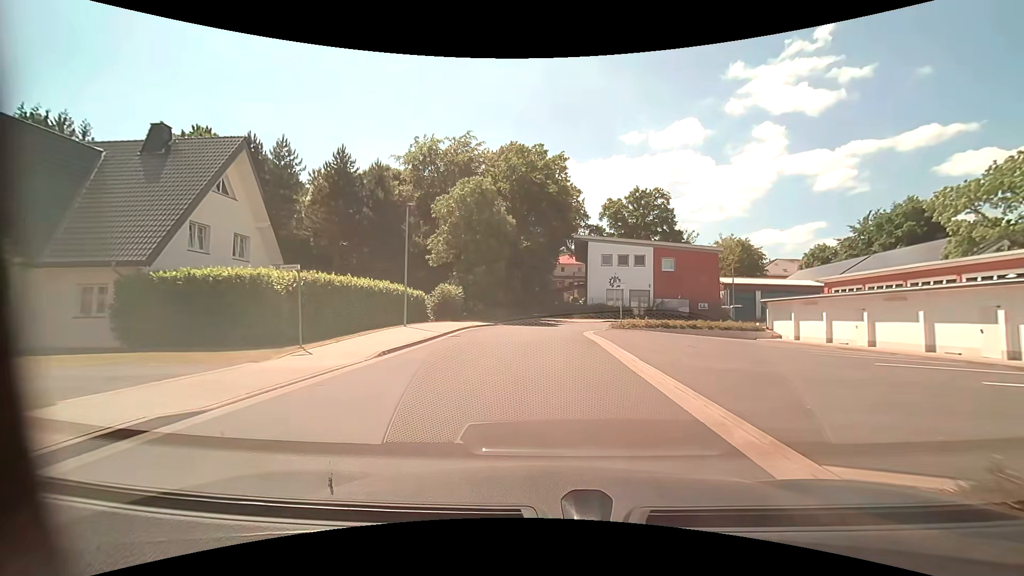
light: Day
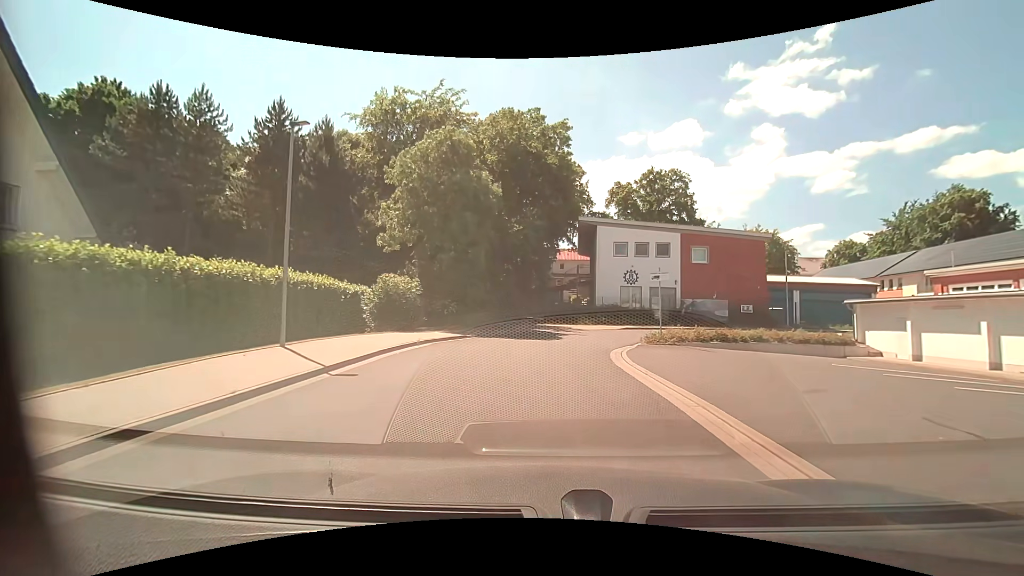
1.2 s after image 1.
(+0.1, +11.2) m; +1°
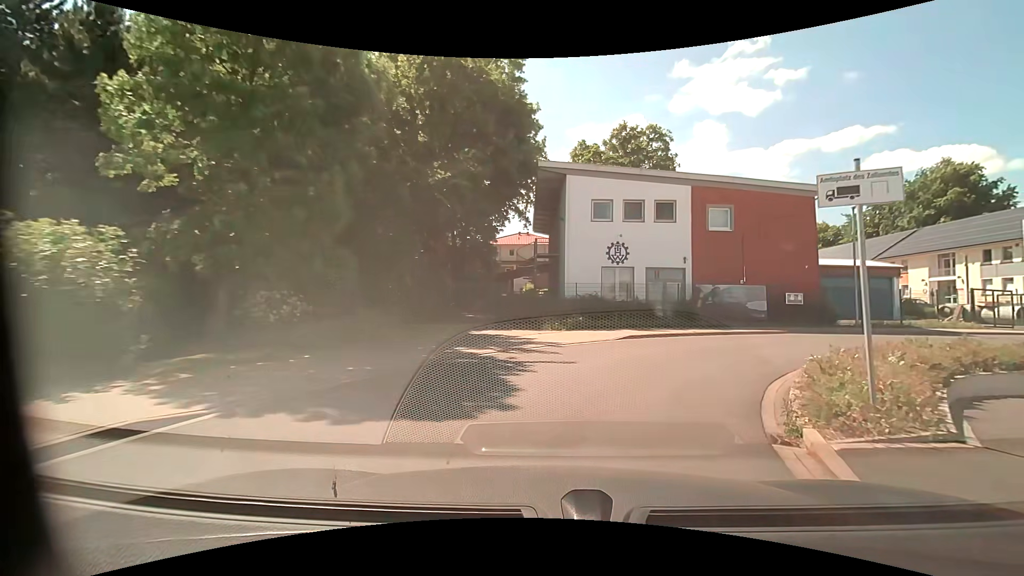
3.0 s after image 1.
(+0.2, +14.7) m; +6°
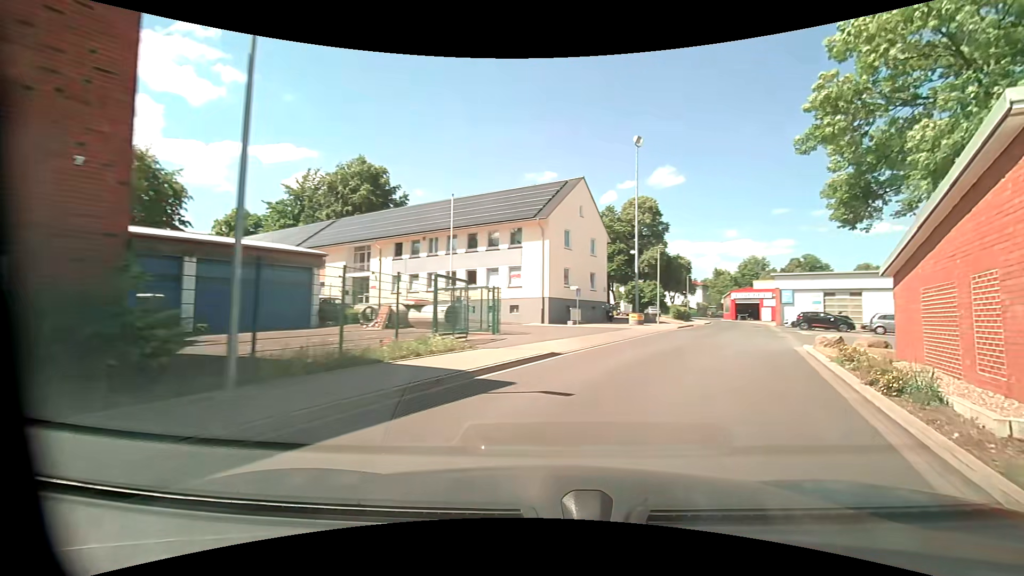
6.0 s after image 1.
(+9.7, +19.7) m; +59°
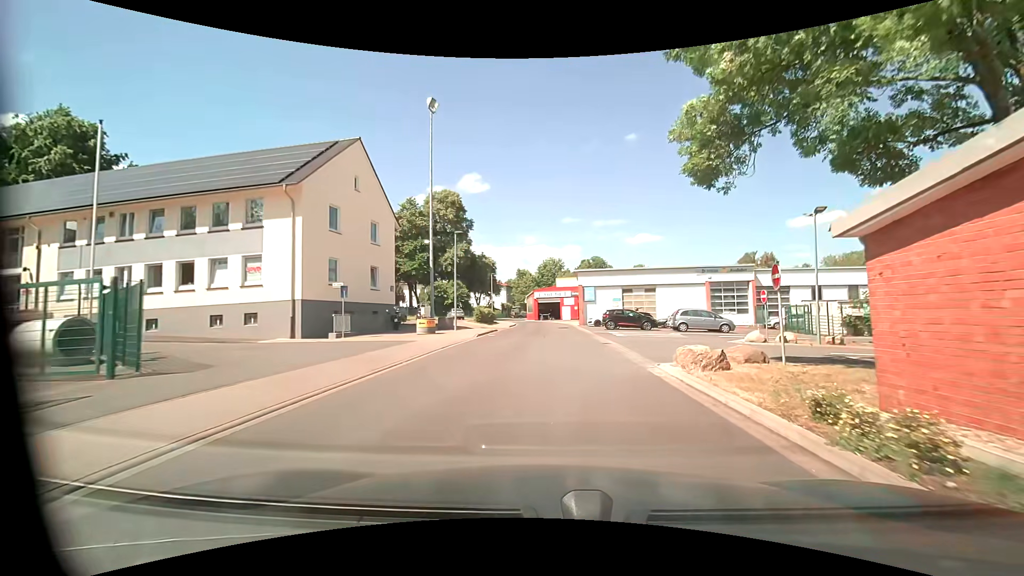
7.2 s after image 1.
(+2.1, +9.4) m; +23°
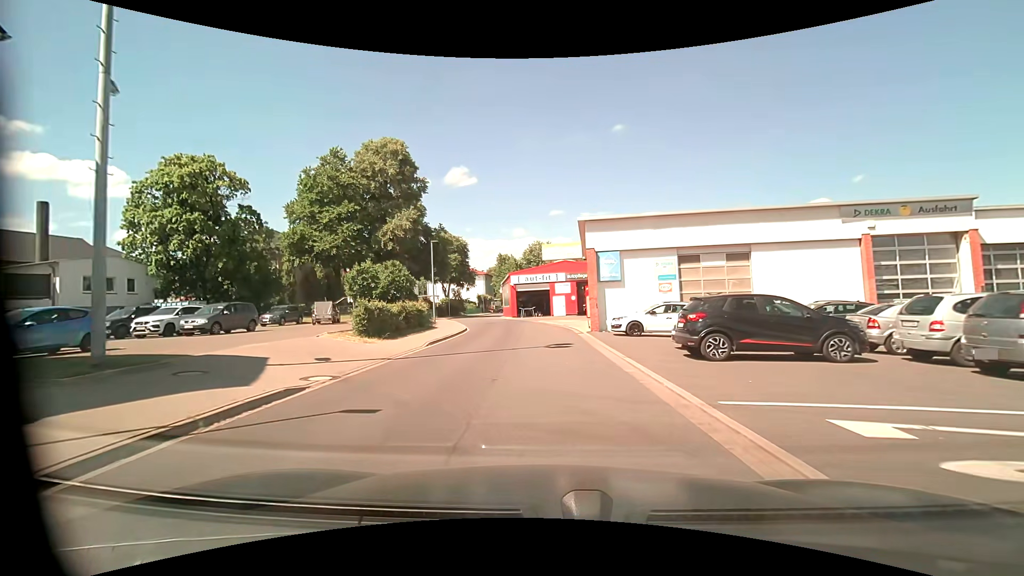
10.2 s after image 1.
(+0.2, +26.0) m; +1°
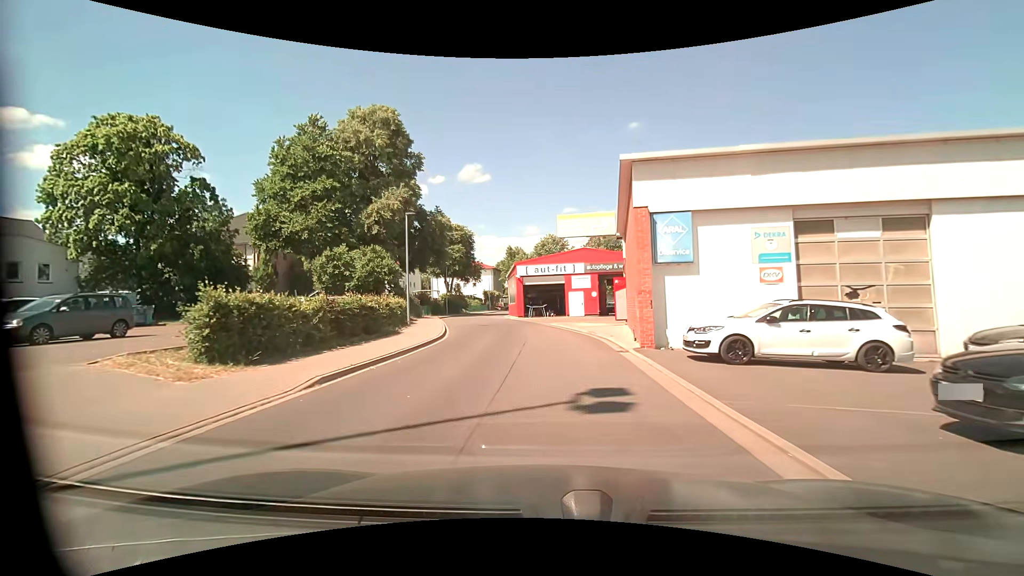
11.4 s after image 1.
(-0.2, +9.7) m; -2°
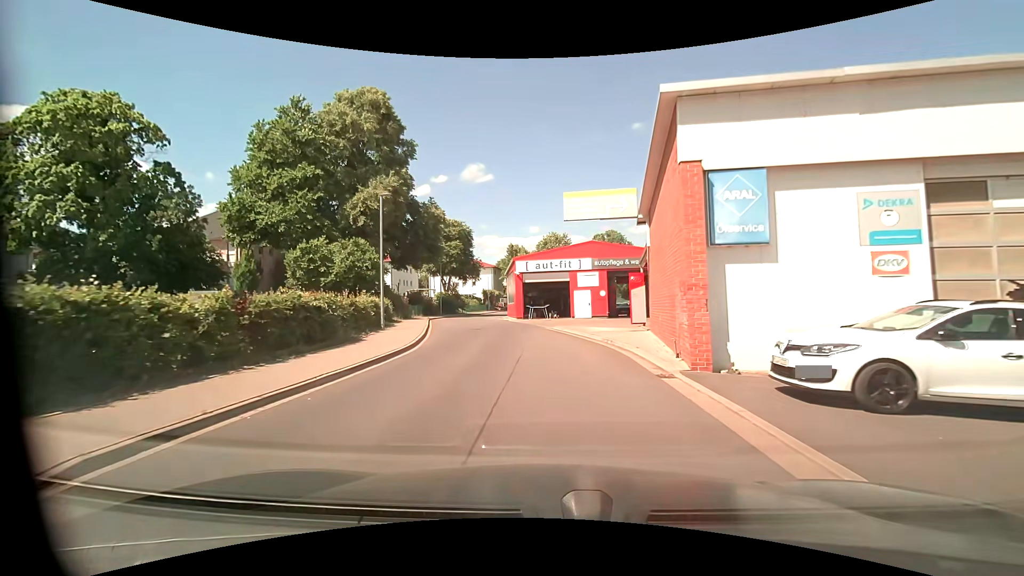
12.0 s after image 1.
(0.0, +4.5) m; 0°
